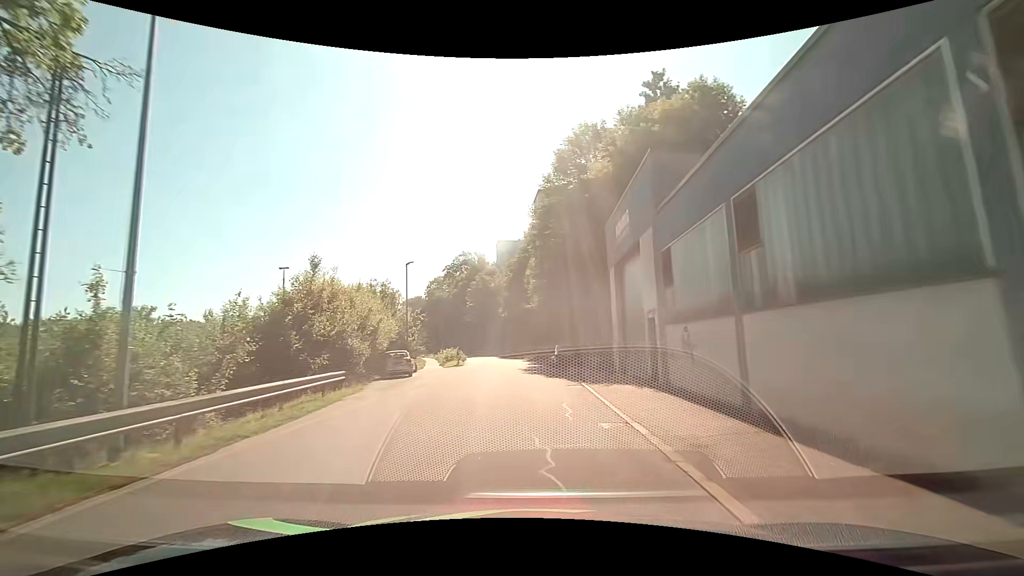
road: residential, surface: asphalt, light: Day
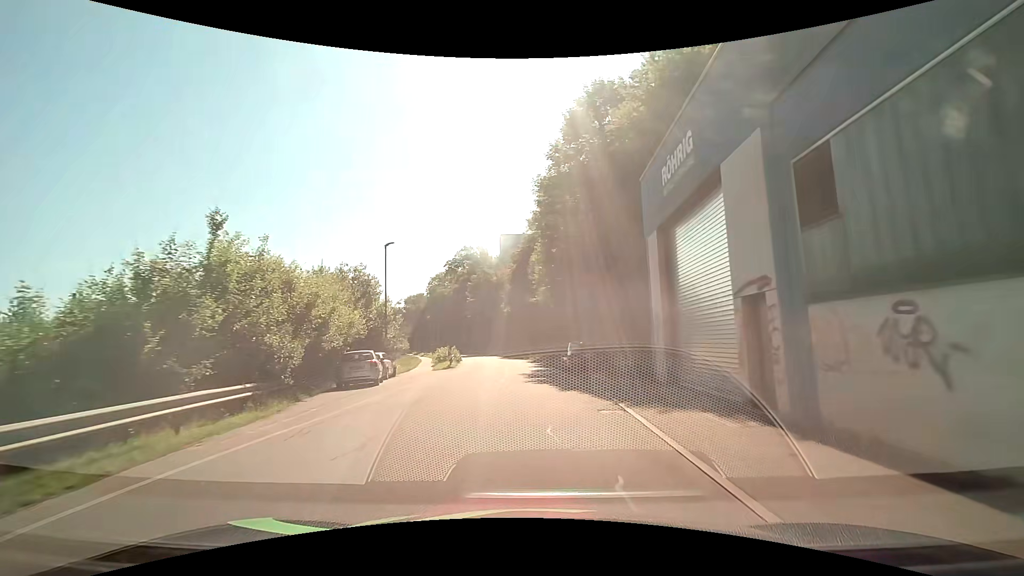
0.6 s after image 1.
(0.0, +6.8) m; 0°
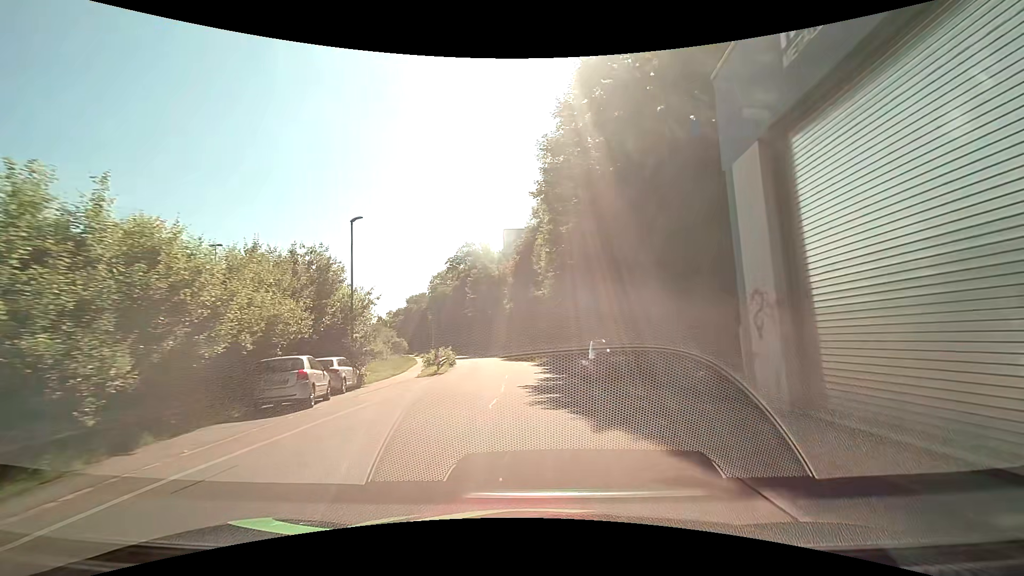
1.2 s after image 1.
(0.0, +6.7) m; 0°
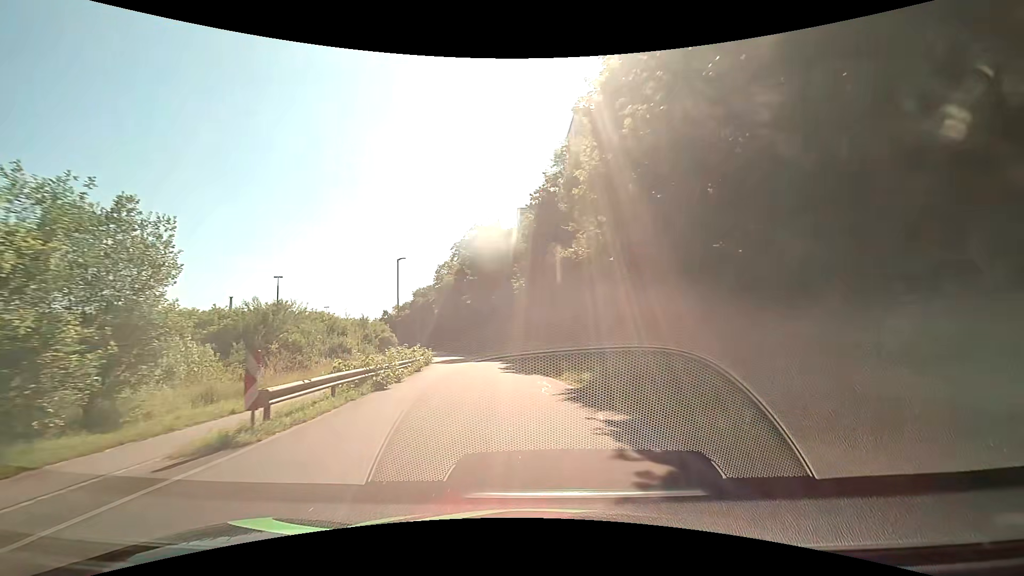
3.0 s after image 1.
(-0.5, +20.1) m; -3°
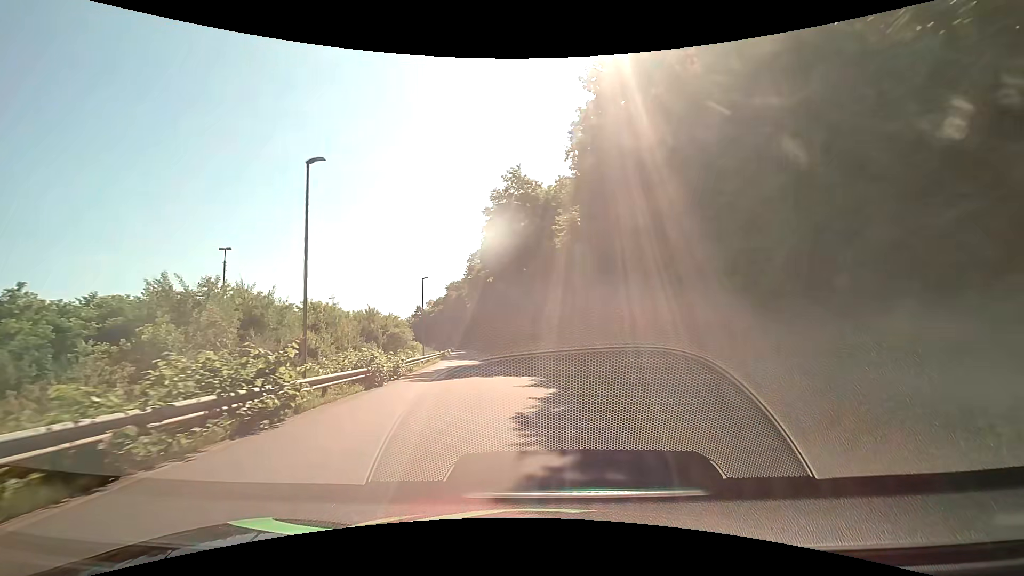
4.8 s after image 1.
(-0.6, +20.1) m; -4°
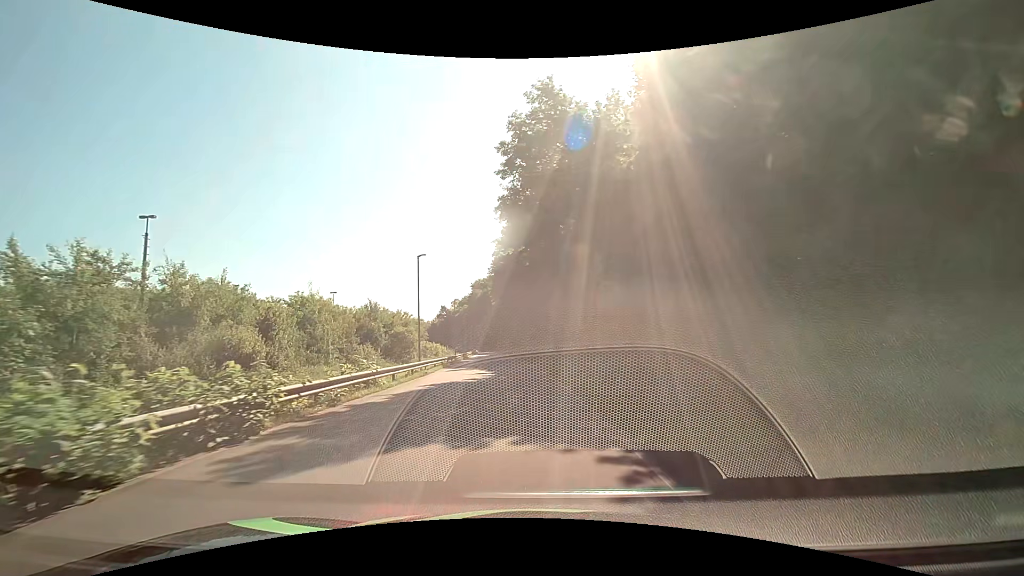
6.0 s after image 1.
(-0.6, +13.5) m; -4°
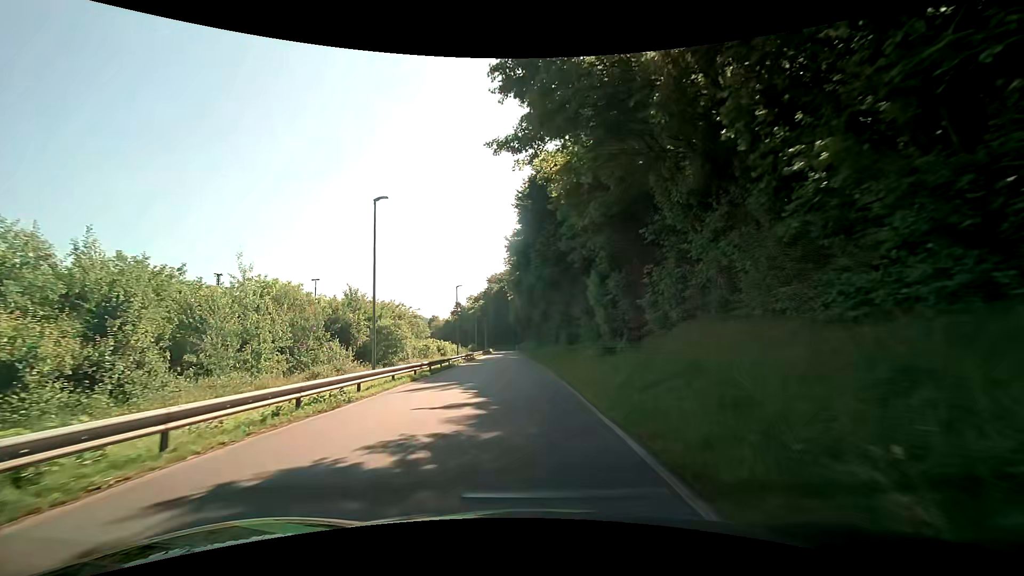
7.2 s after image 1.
(-0.4, +13.7) m; -3°
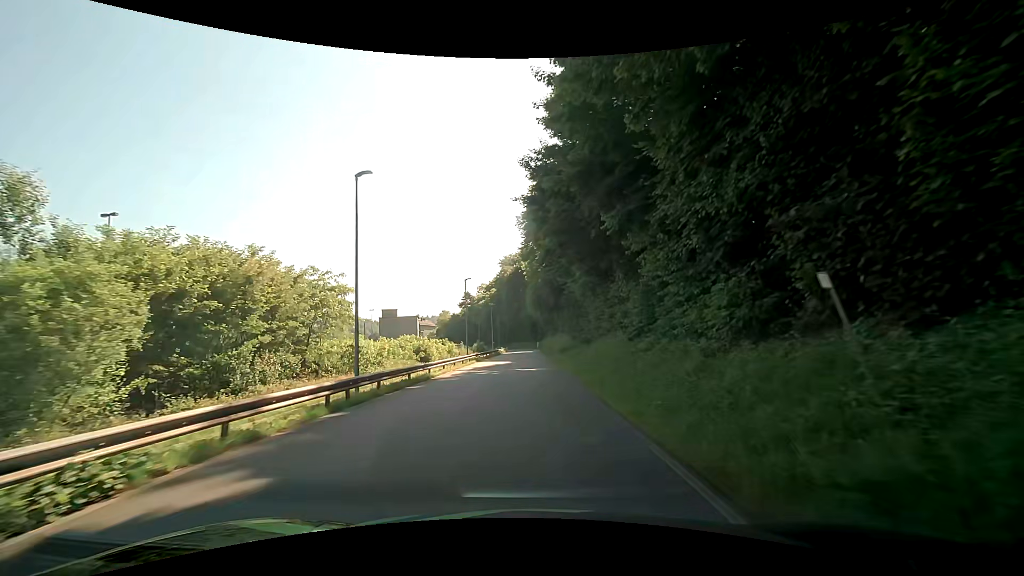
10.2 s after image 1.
(-0.8, +35.0) m; -2°
(0, +10) (0, +20) (0, +30) (0, +40) (-1, +50) (-1, +60) (-1, +70) (-1, +80) (-1, +90) (-2, +100) m
